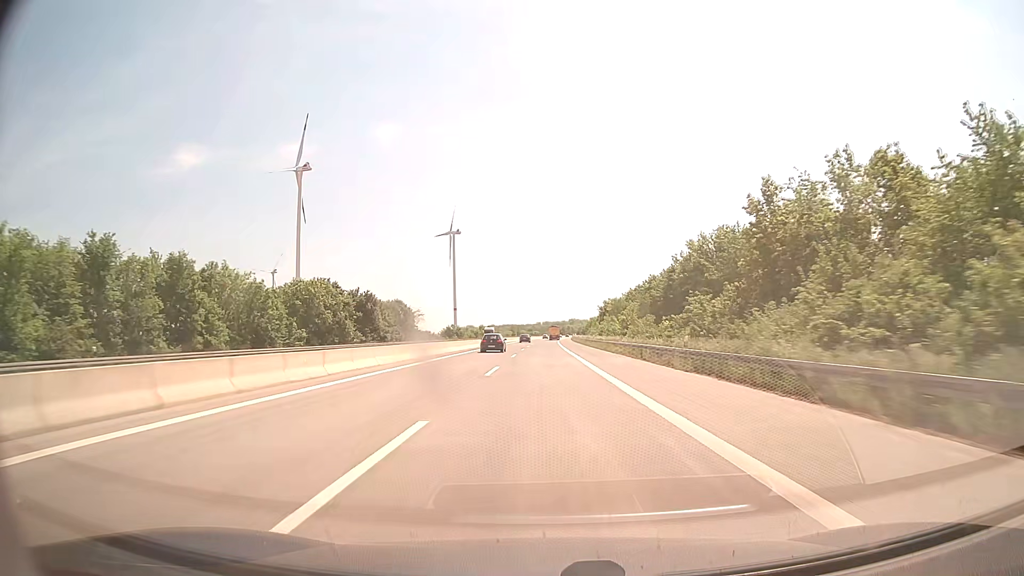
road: motorway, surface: asphalt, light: Day
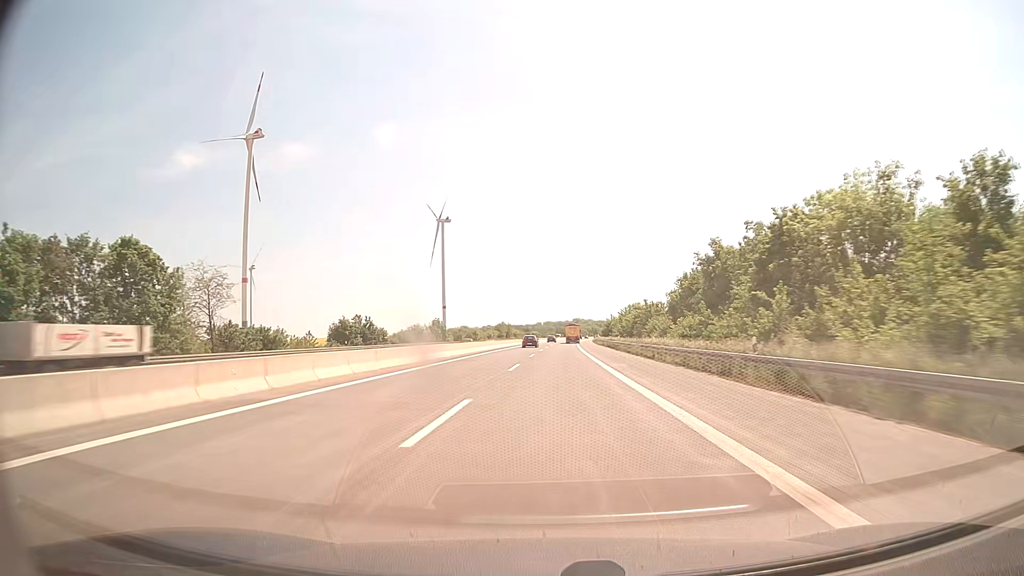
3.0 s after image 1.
(+0.2, +104.0) m; 0°
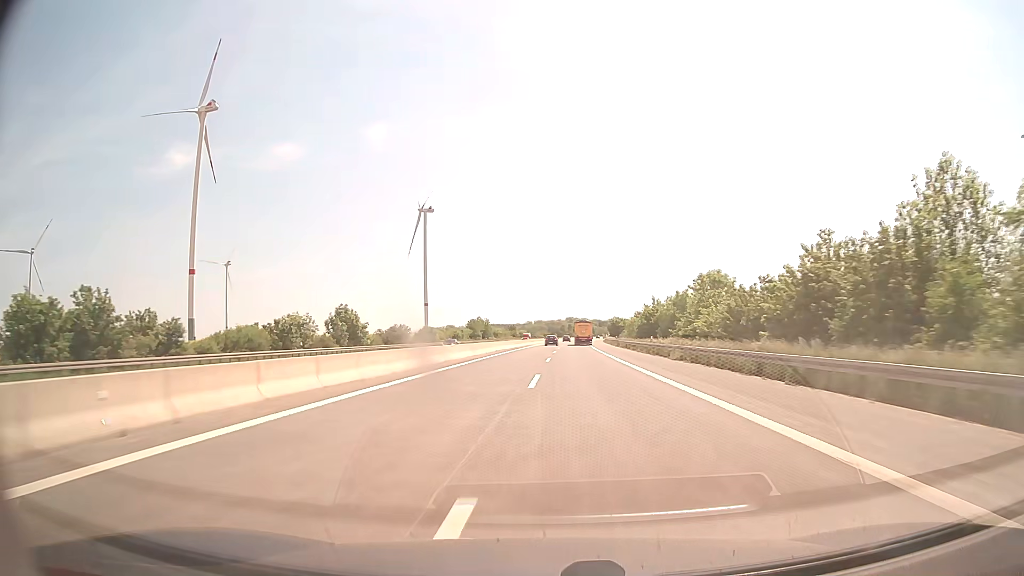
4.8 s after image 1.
(+0.2, +62.4) m; +1°
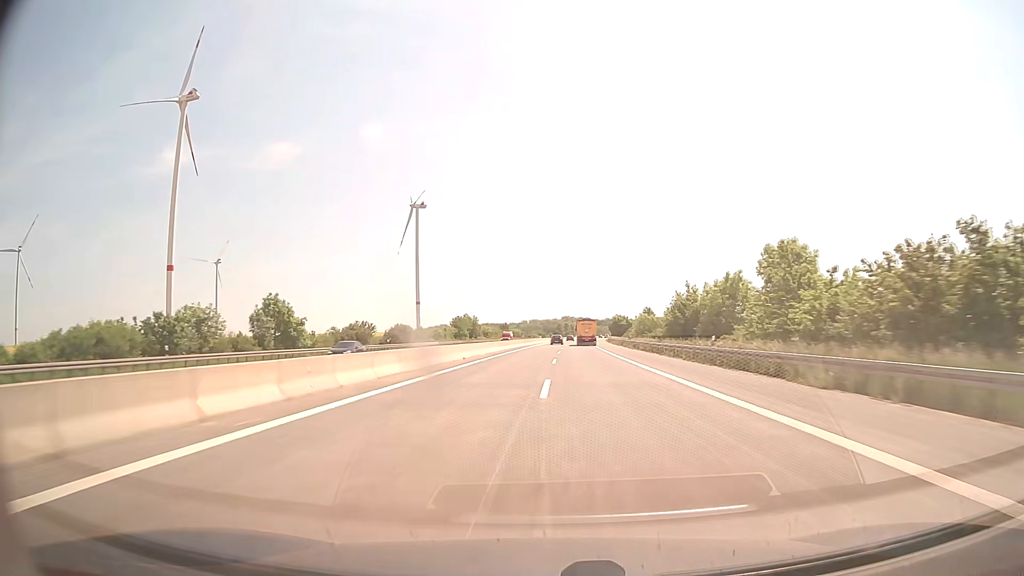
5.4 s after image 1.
(0.0, +20.8) m; 0°
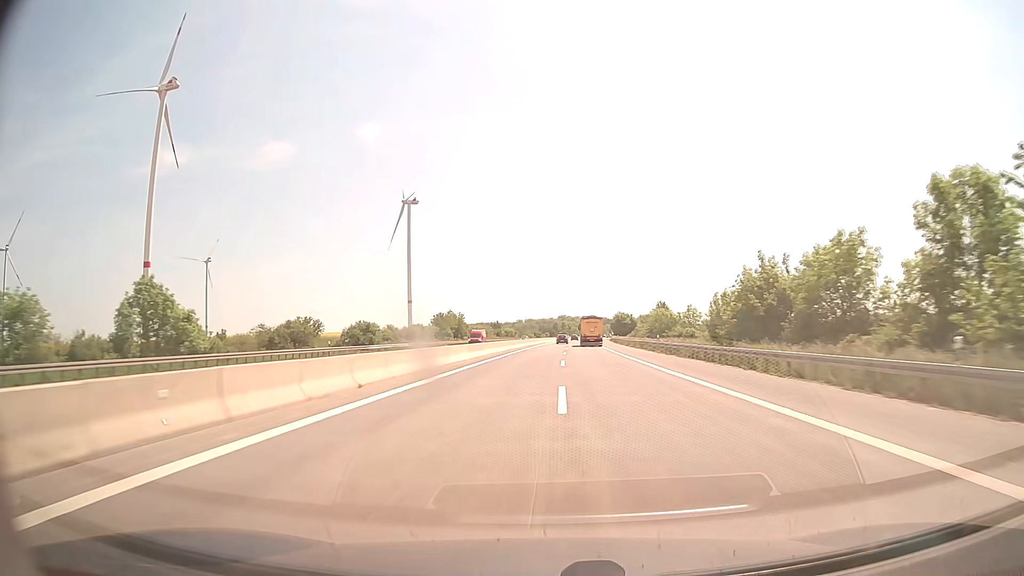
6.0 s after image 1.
(+0.1, +20.8) m; 0°
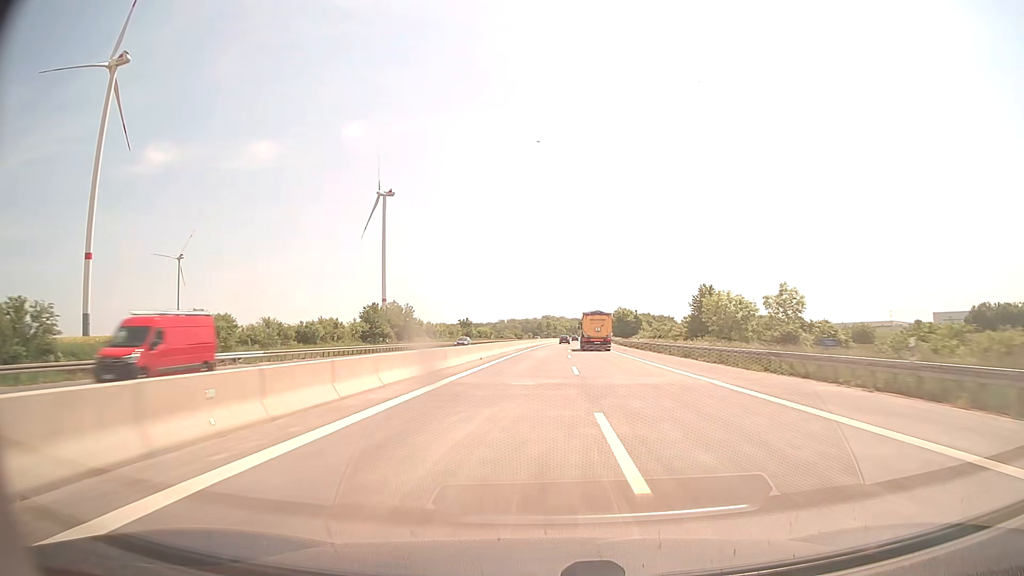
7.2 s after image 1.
(+0.4, +41.7) m; +1°
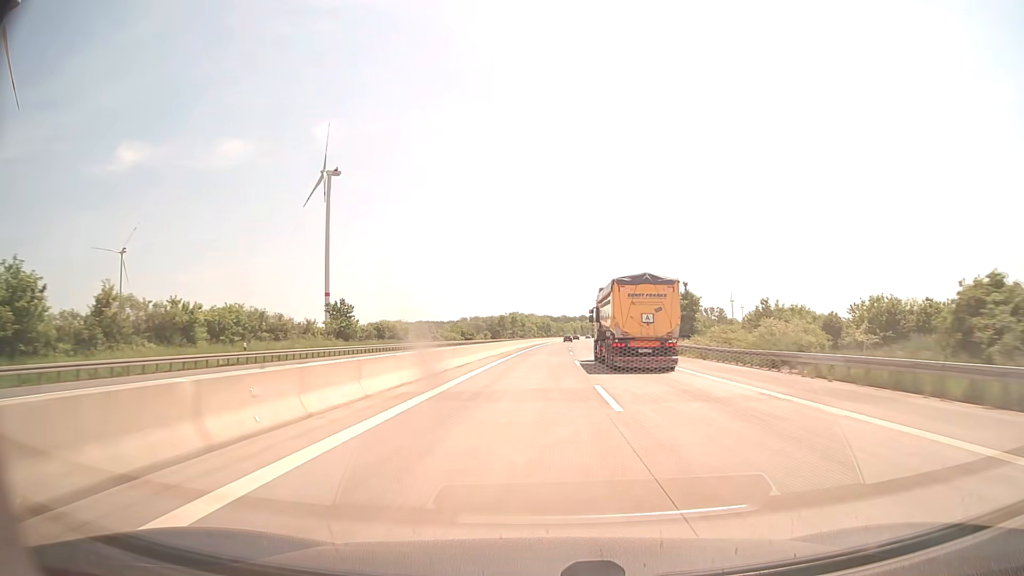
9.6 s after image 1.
(+2.0, +83.3) m; +3°
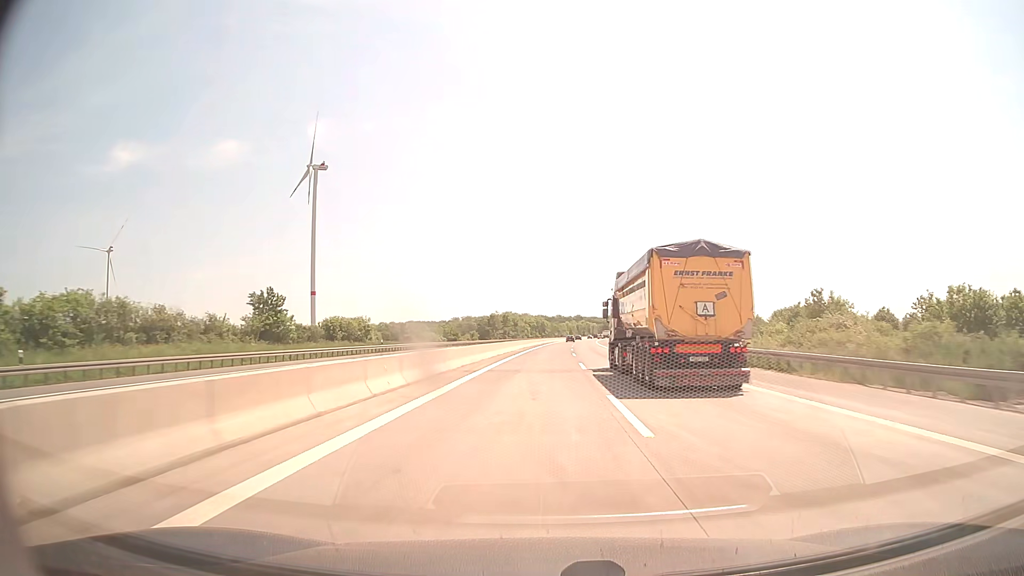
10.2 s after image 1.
(+0.1, +20.8) m; +1°
(0, +10) (0, +20) (0, +30) (0, +40) (+1, +50) (+1, +60) (+1, +70) (+1, +80) (+2, +90) (+2, +100) m
